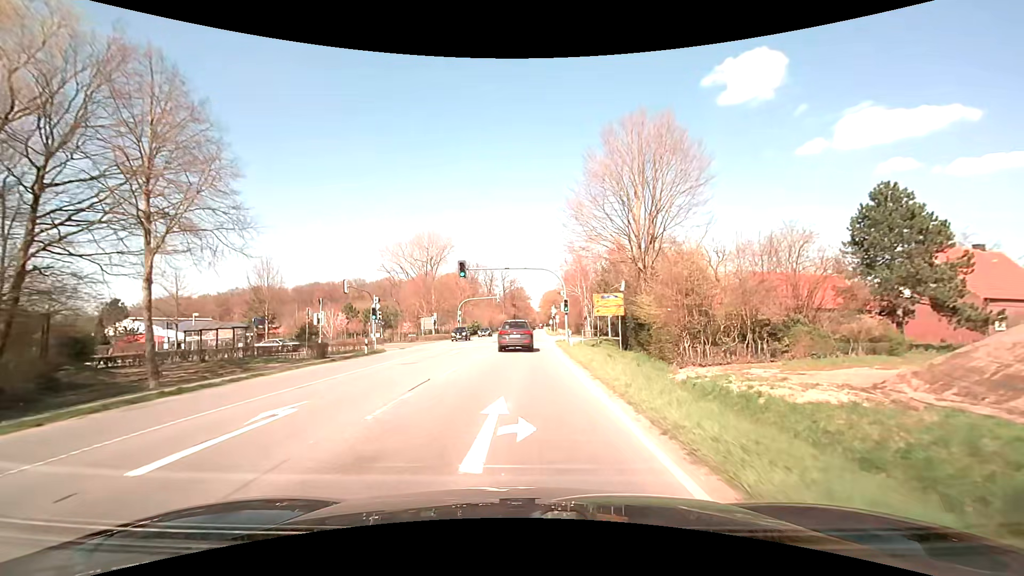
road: primary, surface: asphalt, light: Day
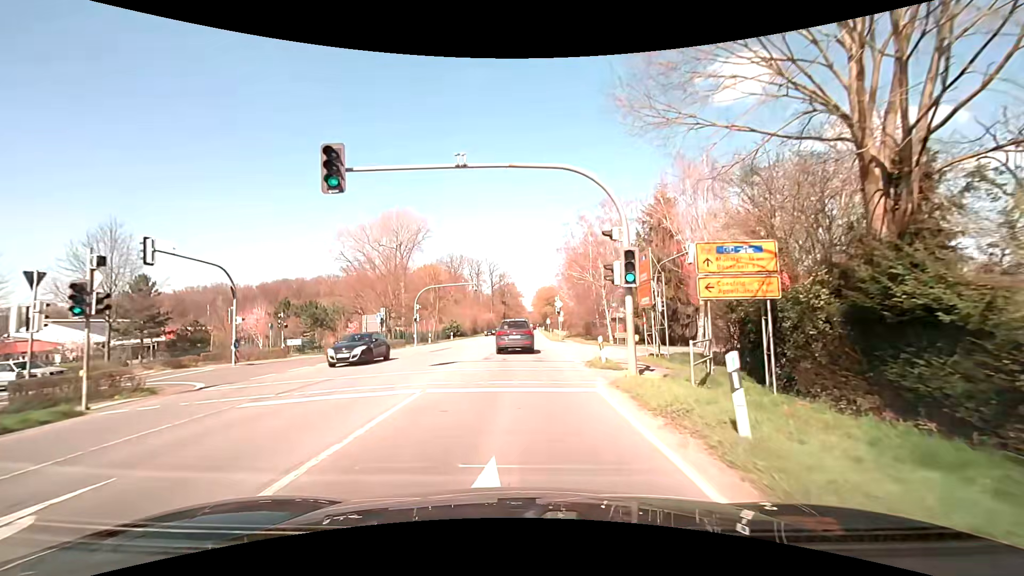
(+0.1, +24.9) m; +1°
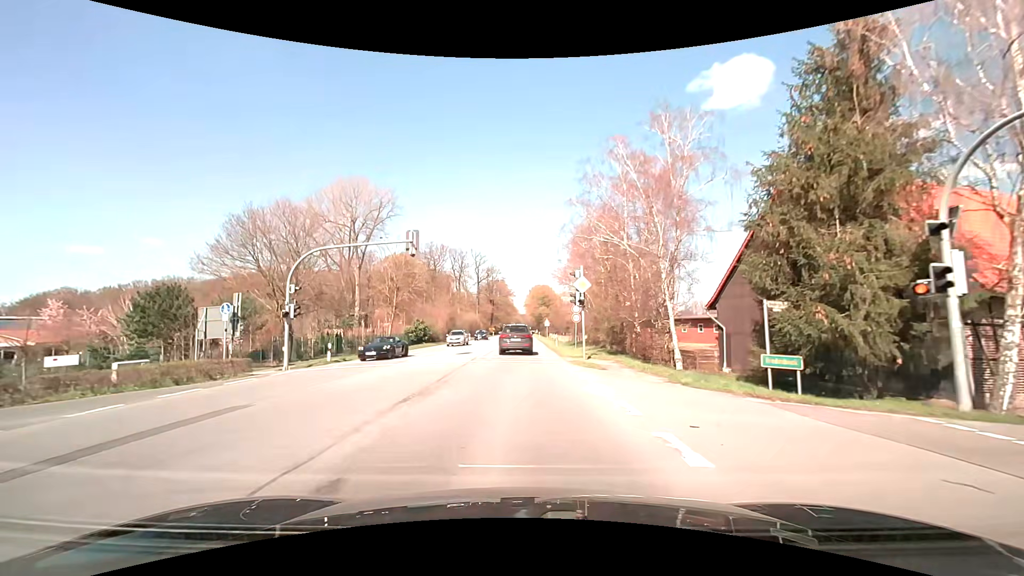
(+0.2, +25.6) m; +1°
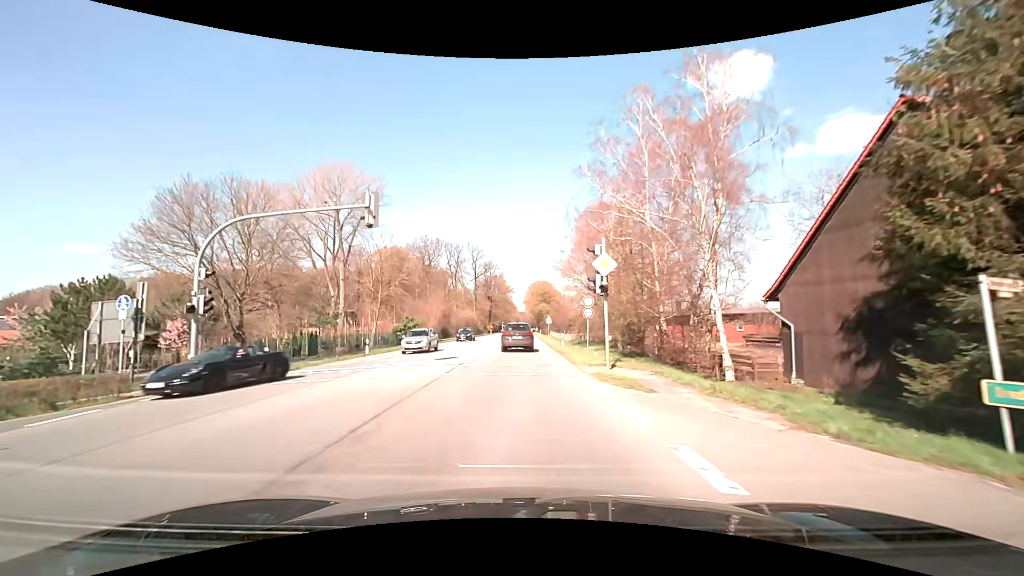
(0.0, +6.8) m; 0°
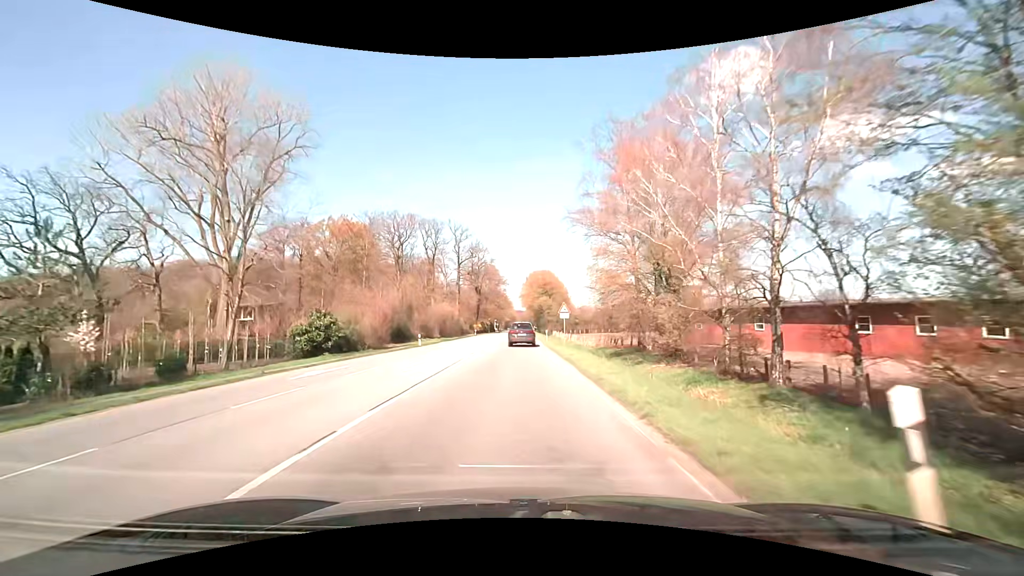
(+0.1, +29.5) m; 0°
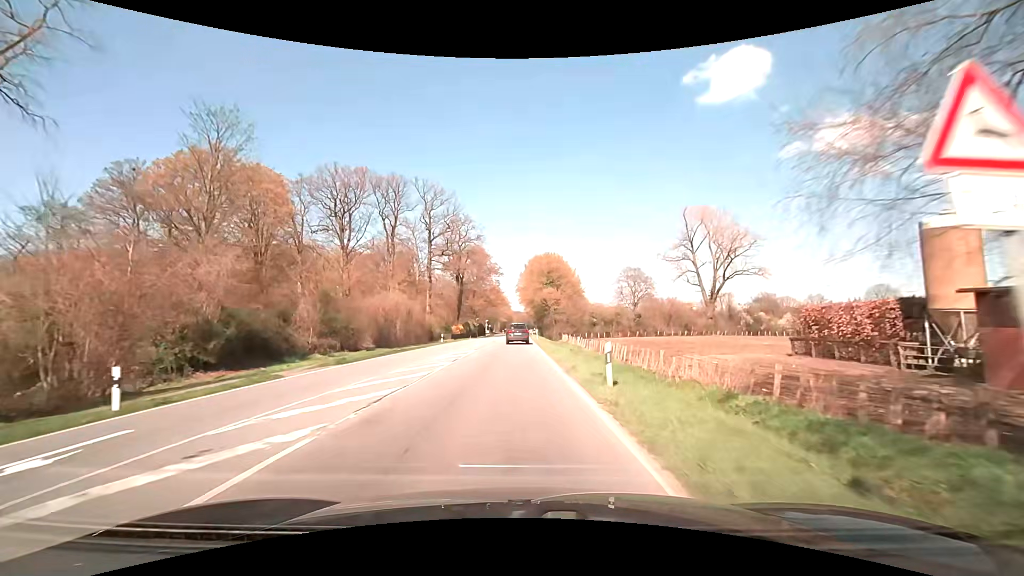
(+0.1, +32.8) m; 0°
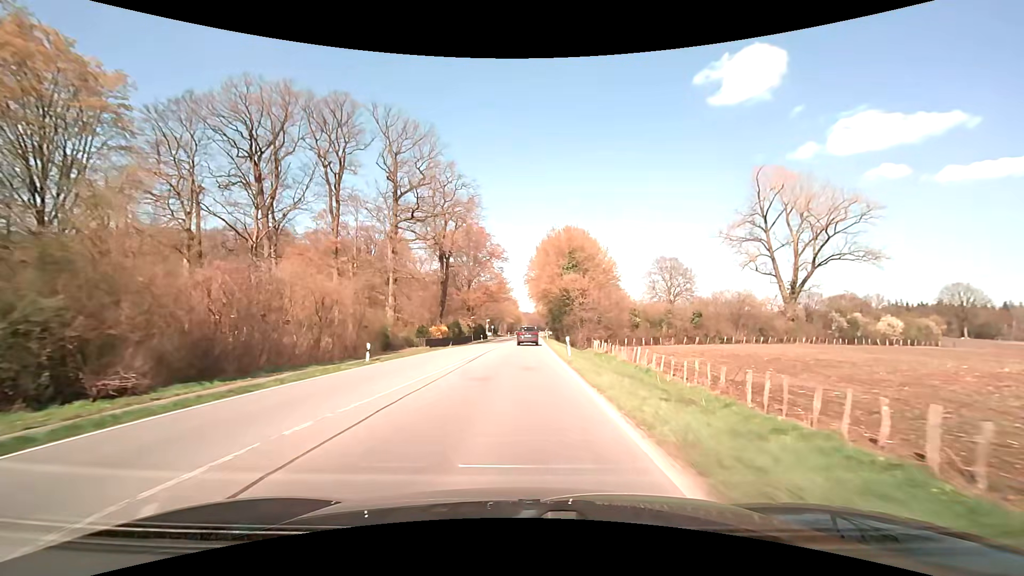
(-0.5, +27.1) m; -1°
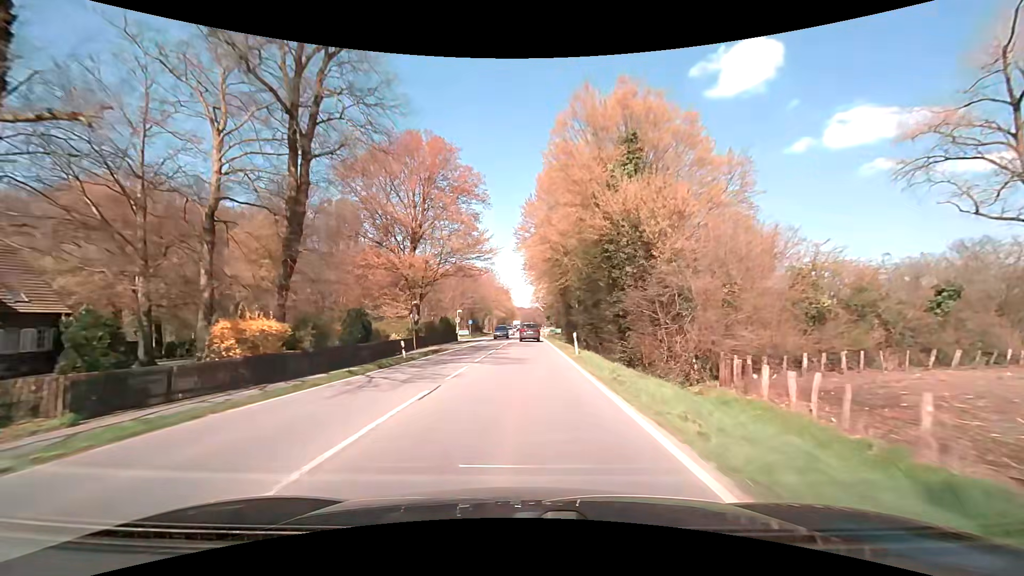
(+0.2, +39.9) m; +1°
(0, +10) (0, +20) (0, +30) (+1, +40) (+1, +50) (+1, +60) (+1, +70) (+1, +80) (+1, +90) (+1, +100) m
